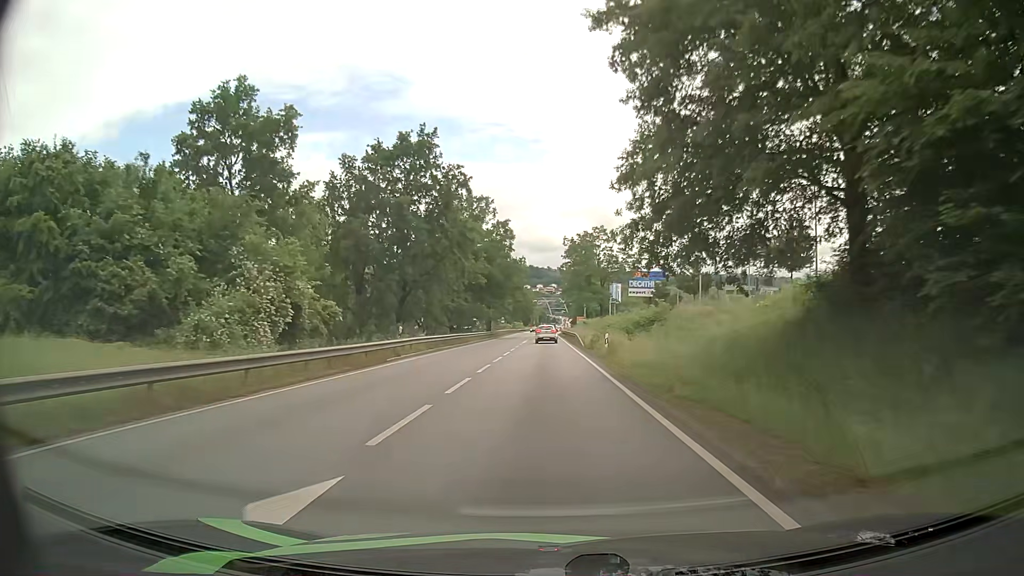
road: primary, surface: asphalt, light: Day
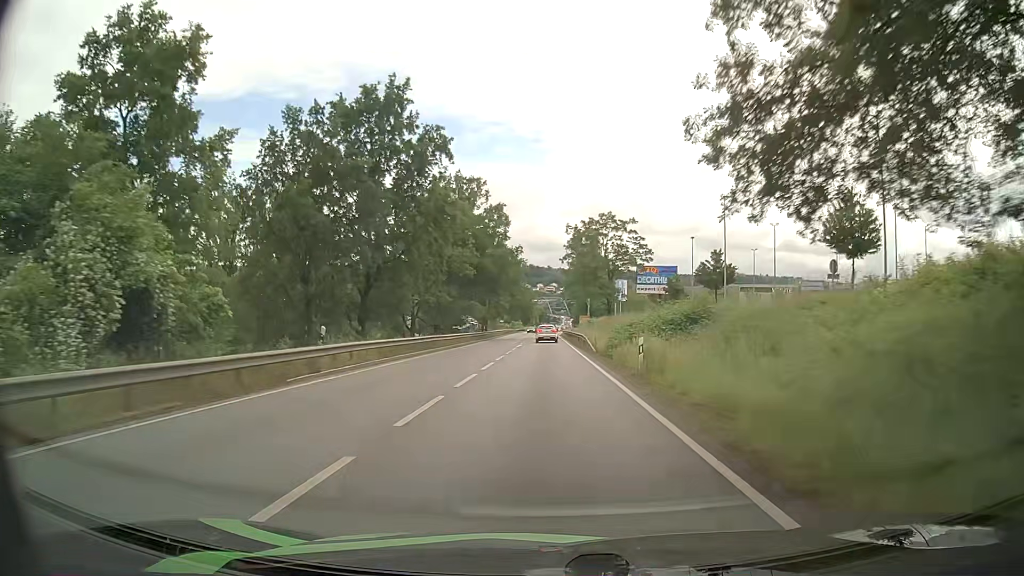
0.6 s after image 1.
(0.0, +10.6) m; 0°
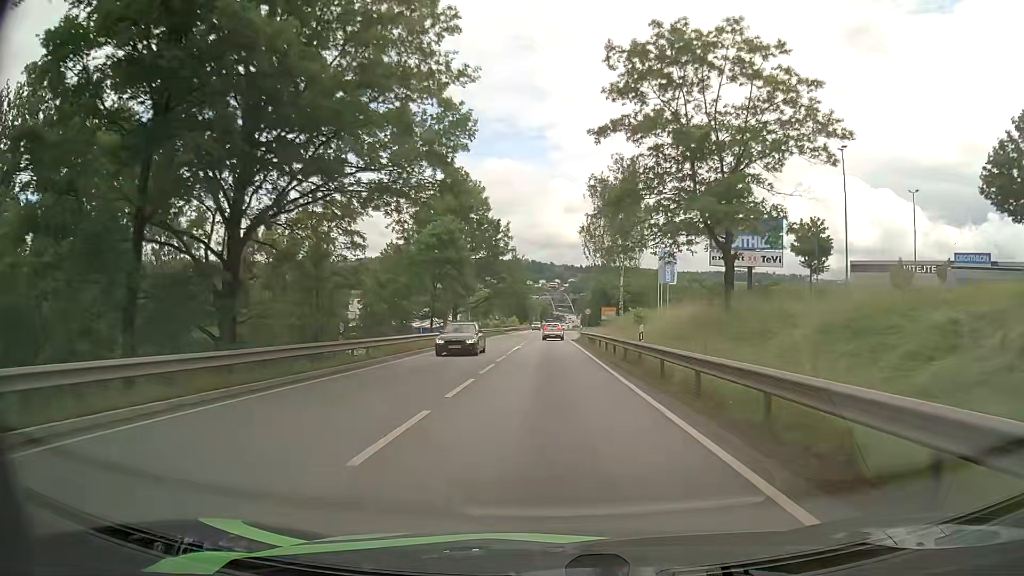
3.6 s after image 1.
(0.0, +50.3) m; 0°
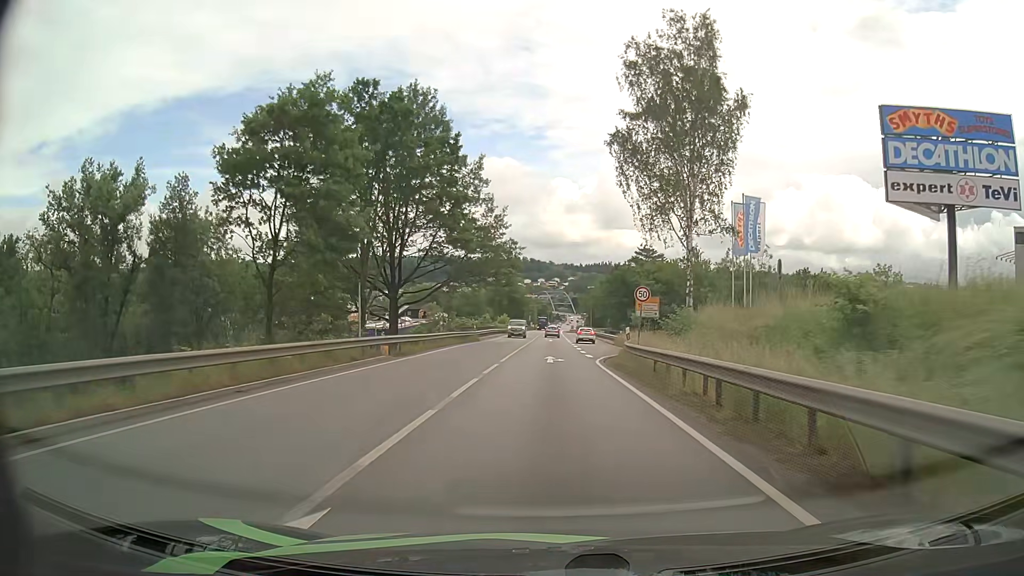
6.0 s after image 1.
(+0.1, +35.4) m; 0°
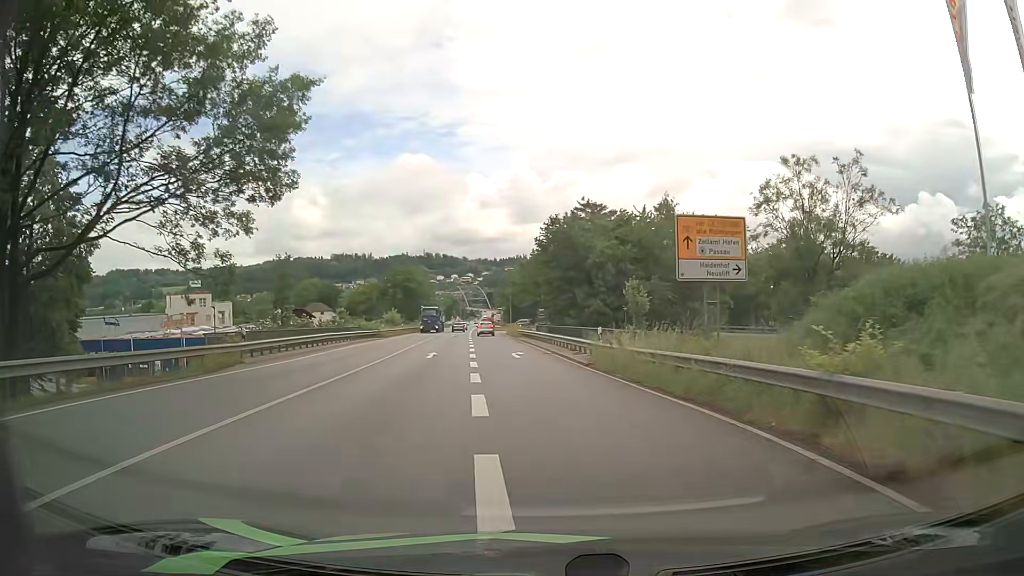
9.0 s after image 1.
(+1.8, +37.2) m; +7°
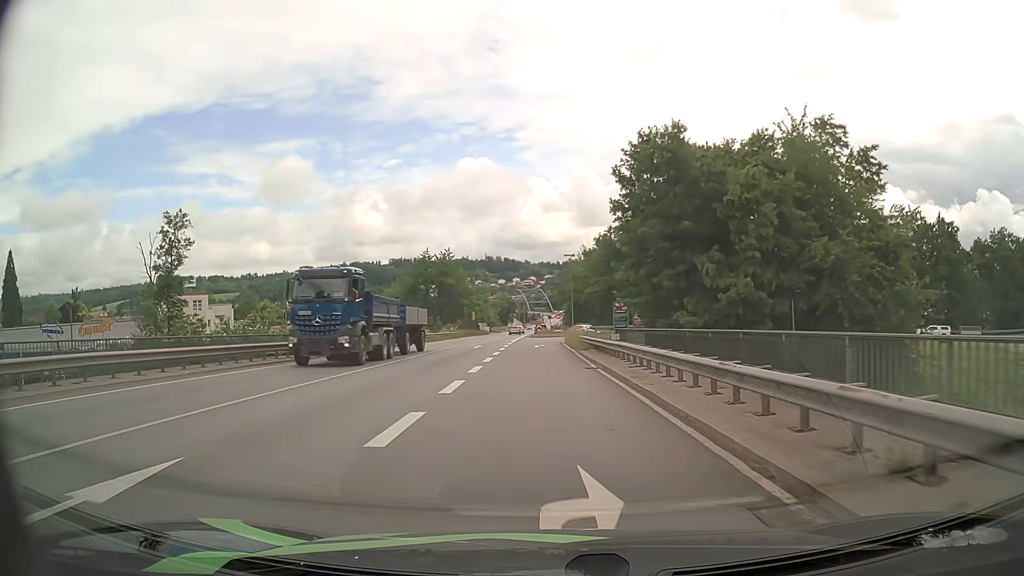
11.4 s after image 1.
(-0.8, +26.7) m; -5°
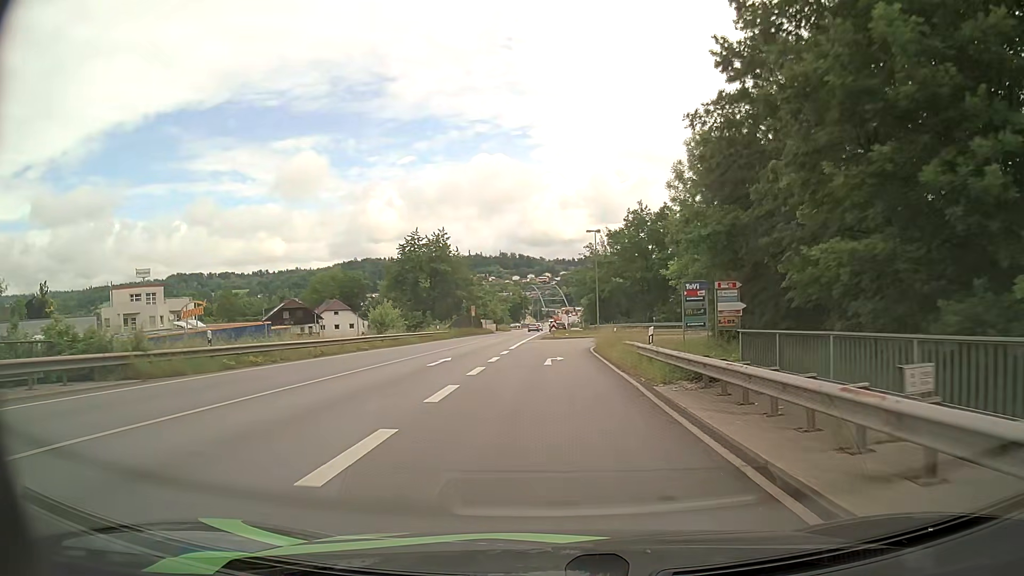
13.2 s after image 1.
(-0.2, +20.0) m; -1°
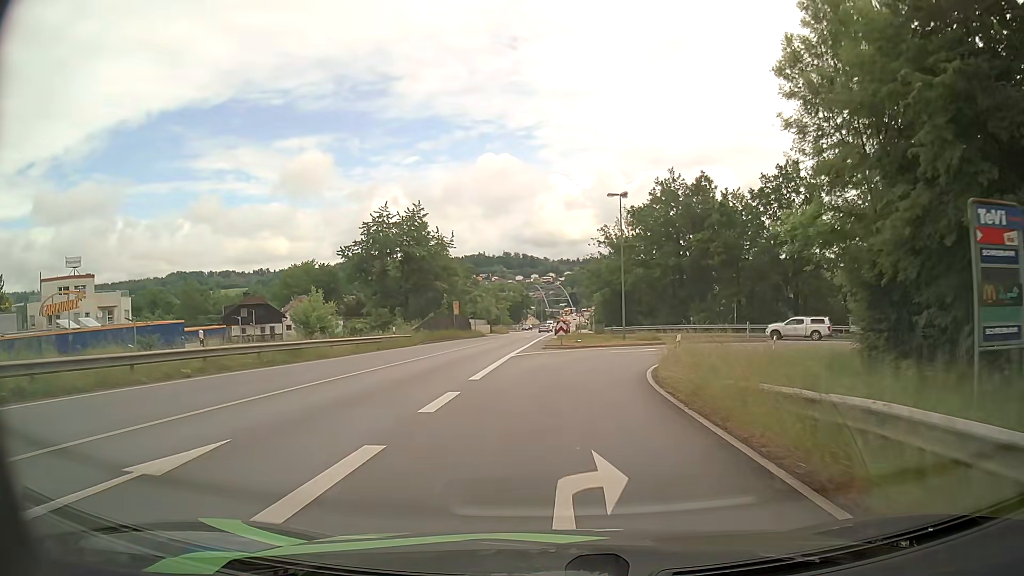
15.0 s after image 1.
(-0.1, +19.1) m; 0°
(0, +10) (0, +20) (+2, +30) (+6, +38) (+15, +43) (+25, +42) (+35, +39) (+44, +35) (+52, +29) (+59, +21) m
